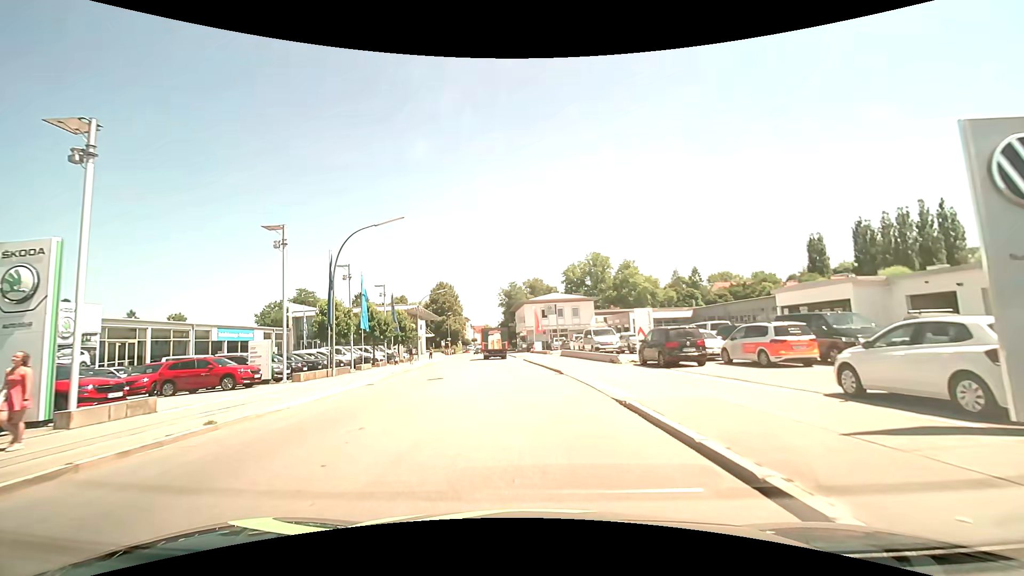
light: Day
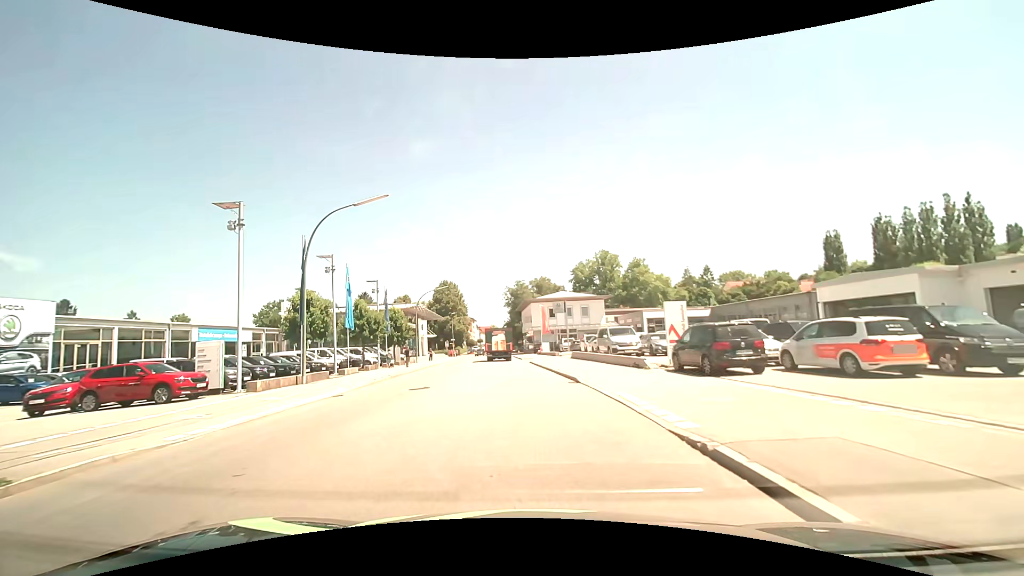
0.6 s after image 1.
(0.0, +4.4) m; -1°
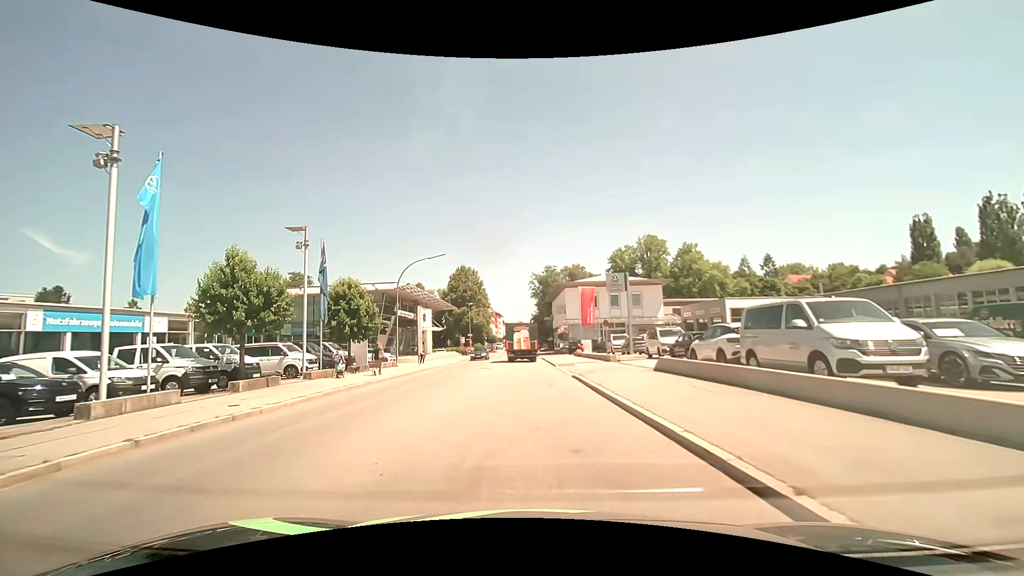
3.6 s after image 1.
(-0.6, +19.3) m; -4°
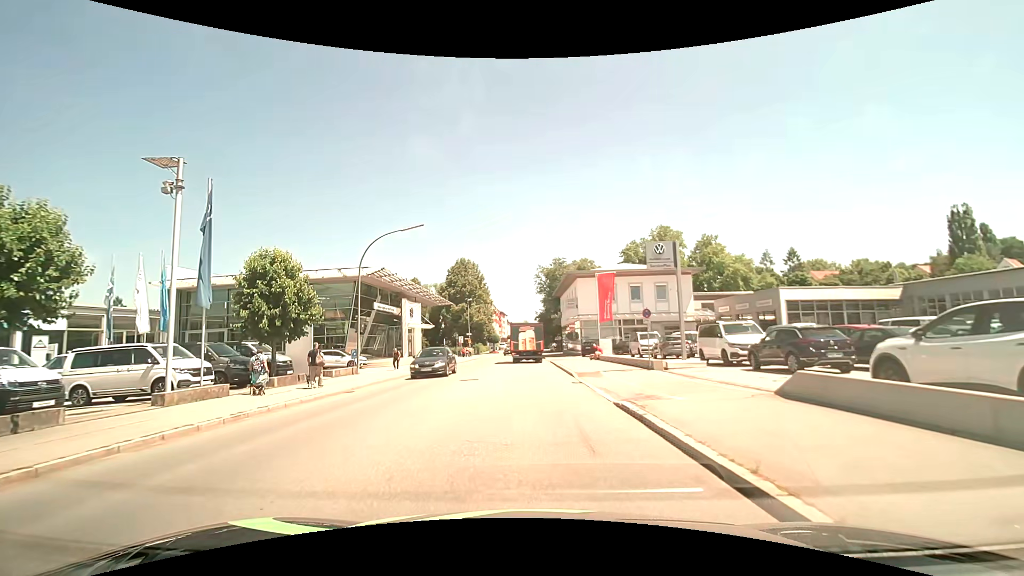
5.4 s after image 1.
(0.0, +9.7) m; -1°
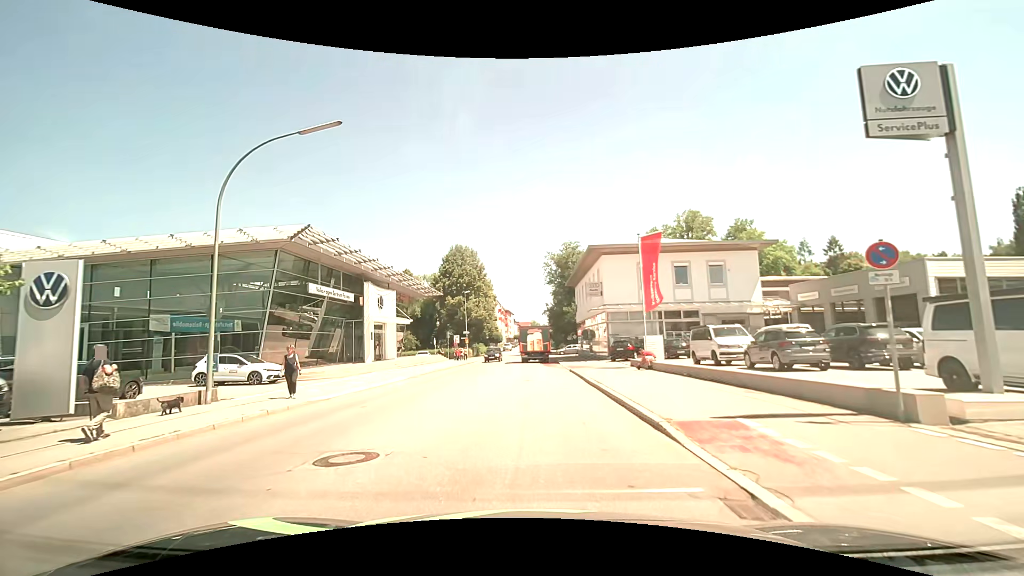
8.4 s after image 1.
(0.0, +13.9) m; 0°
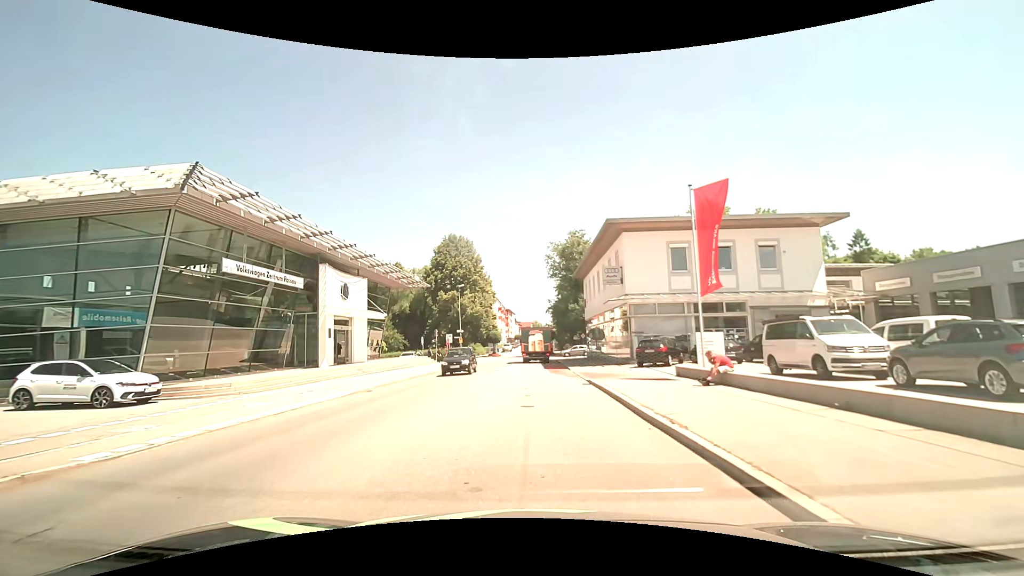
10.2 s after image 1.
(0.0, +8.4) m; 0°
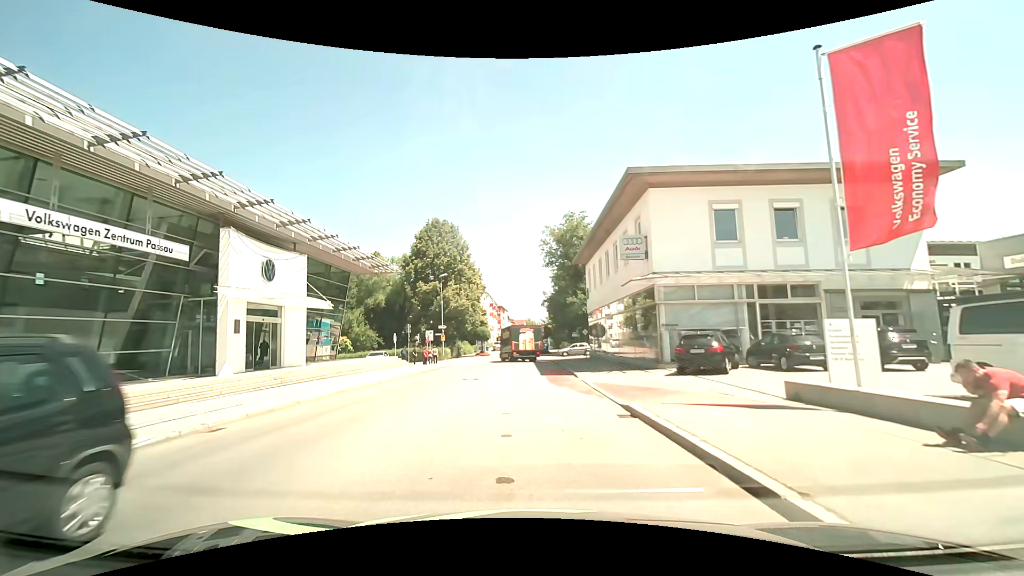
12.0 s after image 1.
(0.0, +8.9) m; +1°
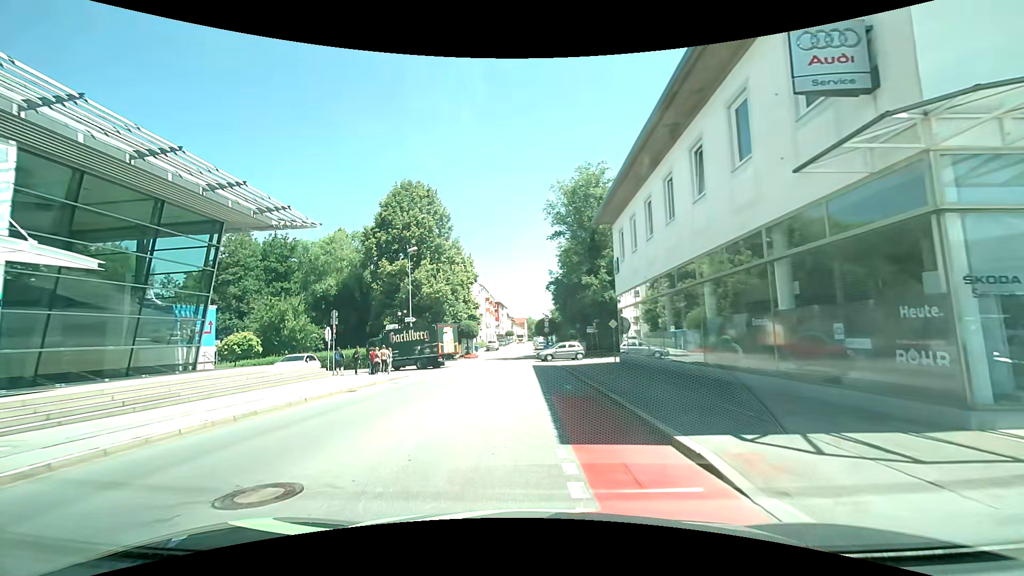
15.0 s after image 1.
(-0.1, +16.1) m; -1°
(0, +10) (0, +20) (0, +30) (0, +40) (0, +50) (0, +60) (0, +70) (-1, +80) (-1, +90) (-1, +100) m
